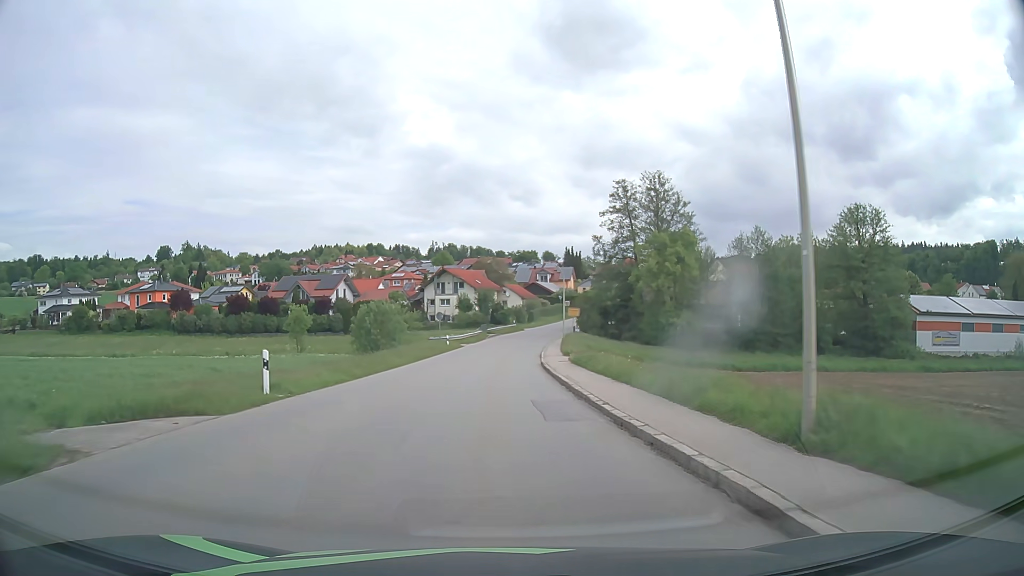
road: tertiary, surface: asphalt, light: Day
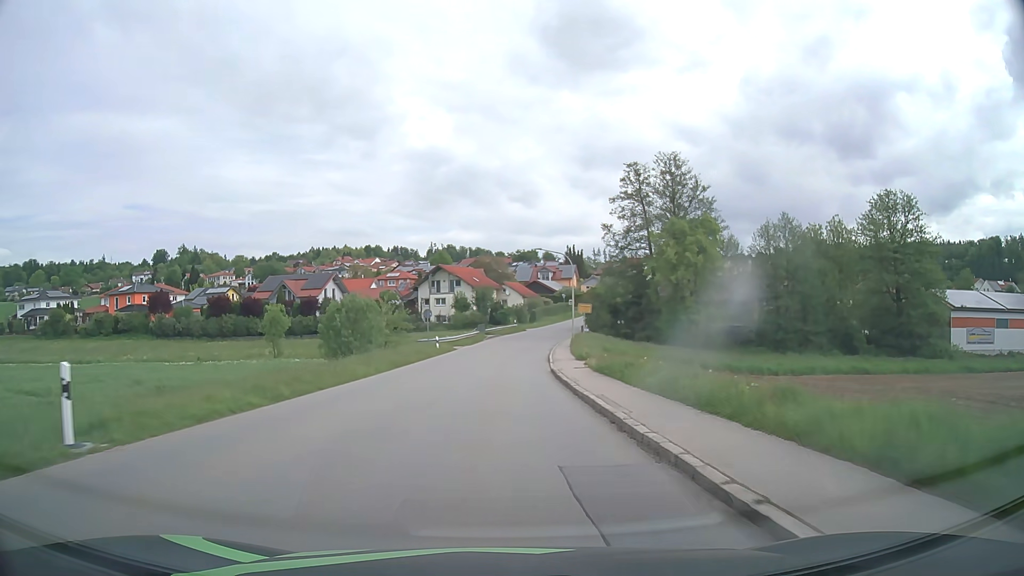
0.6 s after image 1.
(0.0, +8.0) m; 0°
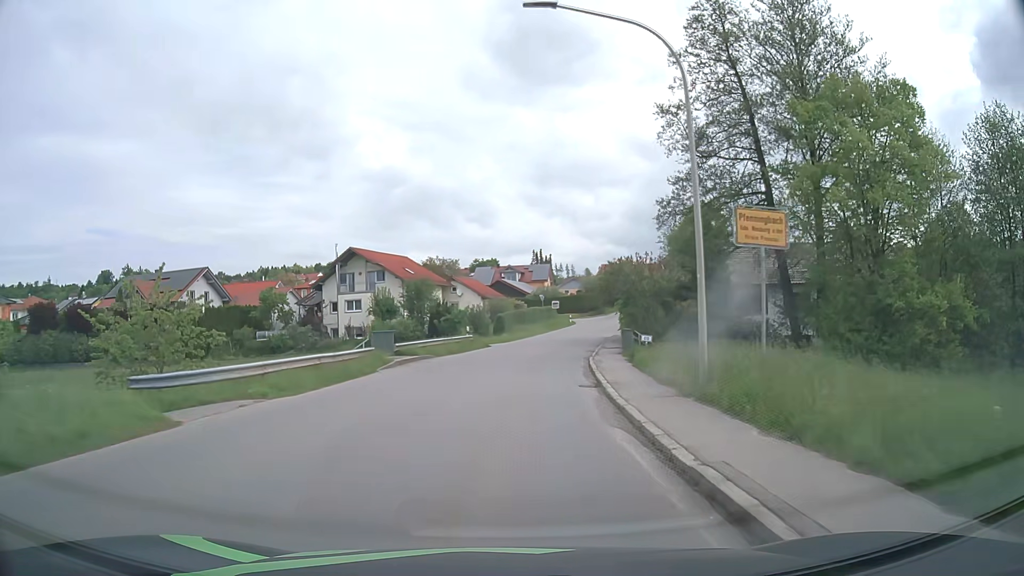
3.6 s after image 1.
(+0.9, +38.9) m; +3°
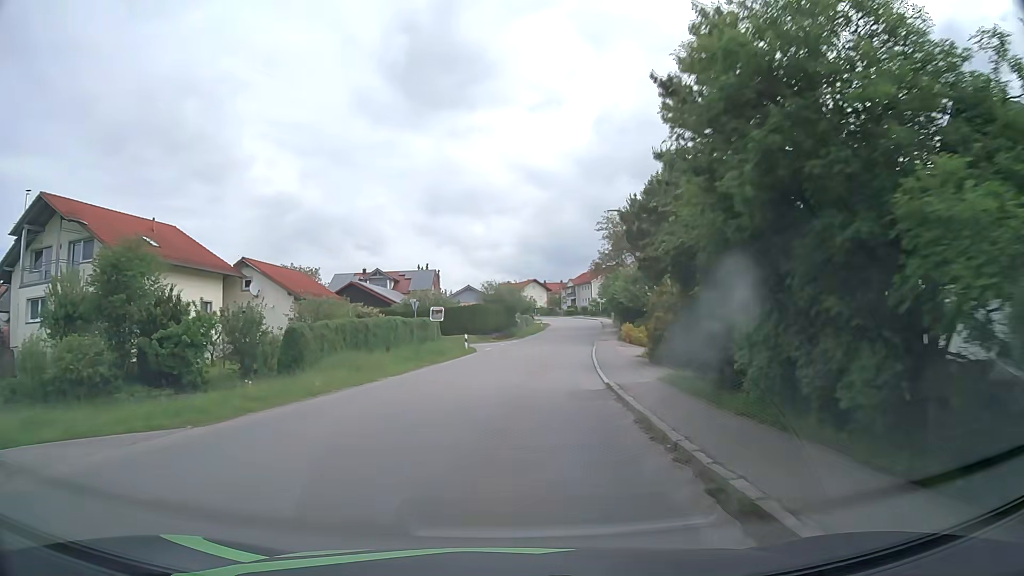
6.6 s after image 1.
(+3.0, +37.5) m; +10°
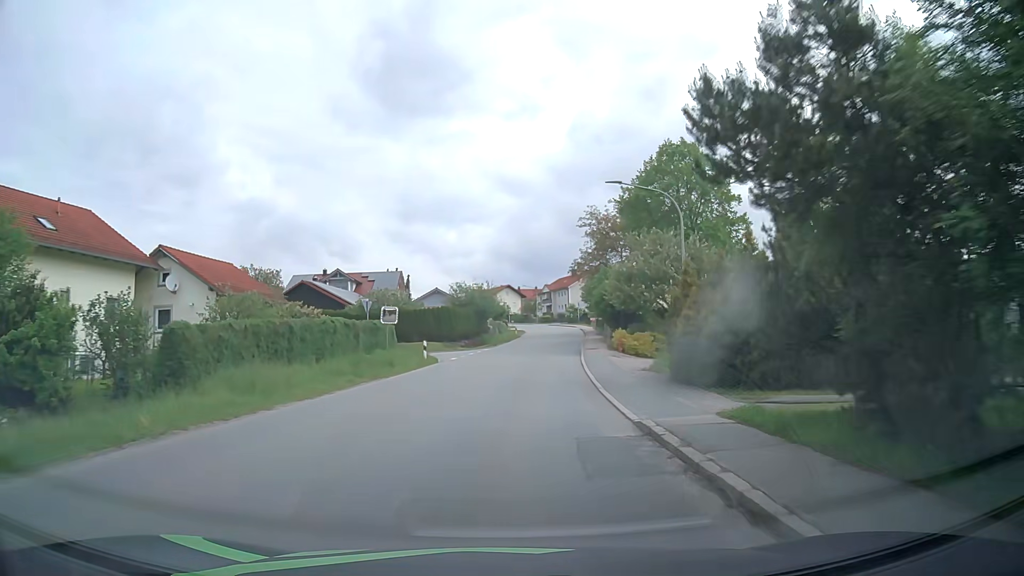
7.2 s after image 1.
(+0.1, +7.7) m; +2°
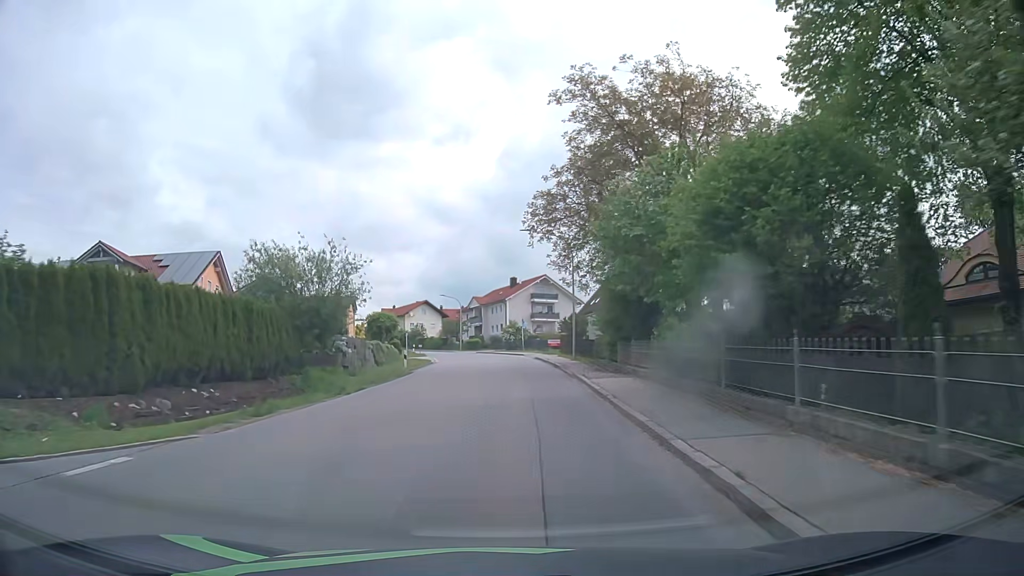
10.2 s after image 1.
(+2.5, +40.3) m; +6°
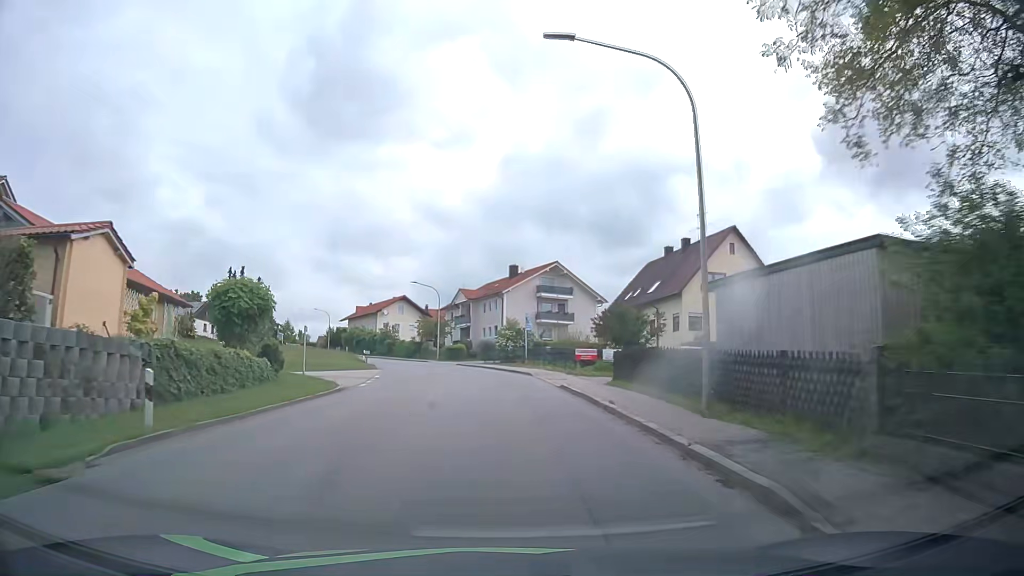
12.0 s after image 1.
(+0.3, +25.5) m; +1°
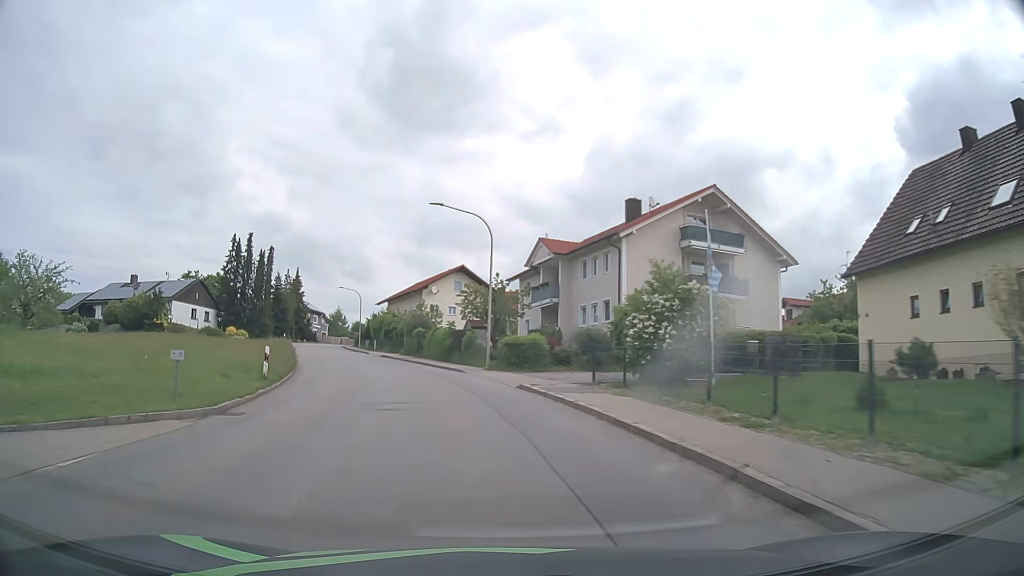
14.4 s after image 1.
(-1.3, +33.8) m; -7°
(0, +10) (-2, +20) (-4, +30) (-7, +39) (-11, +49) (-14, +58) (-17, +67) (-21, +77) (-24, +86) (-26, +96) m
